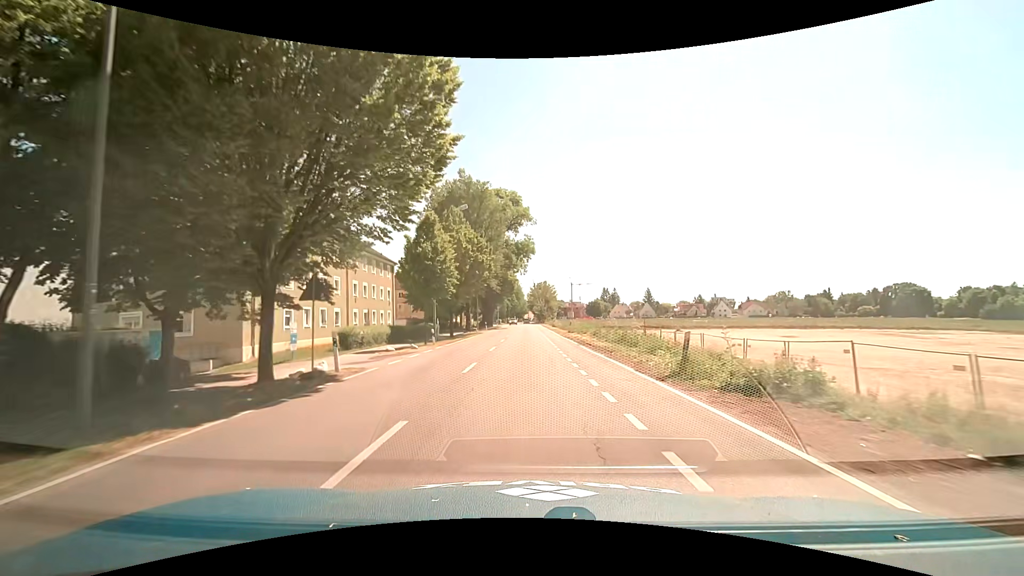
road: tertiary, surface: asphalt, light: Day
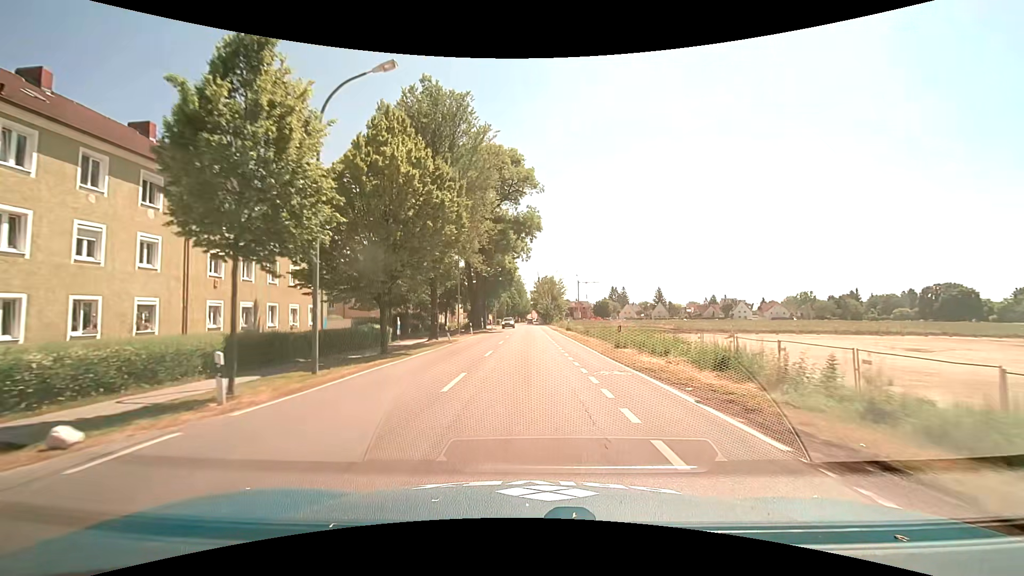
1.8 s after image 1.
(-0.1, +21.6) m; 0°
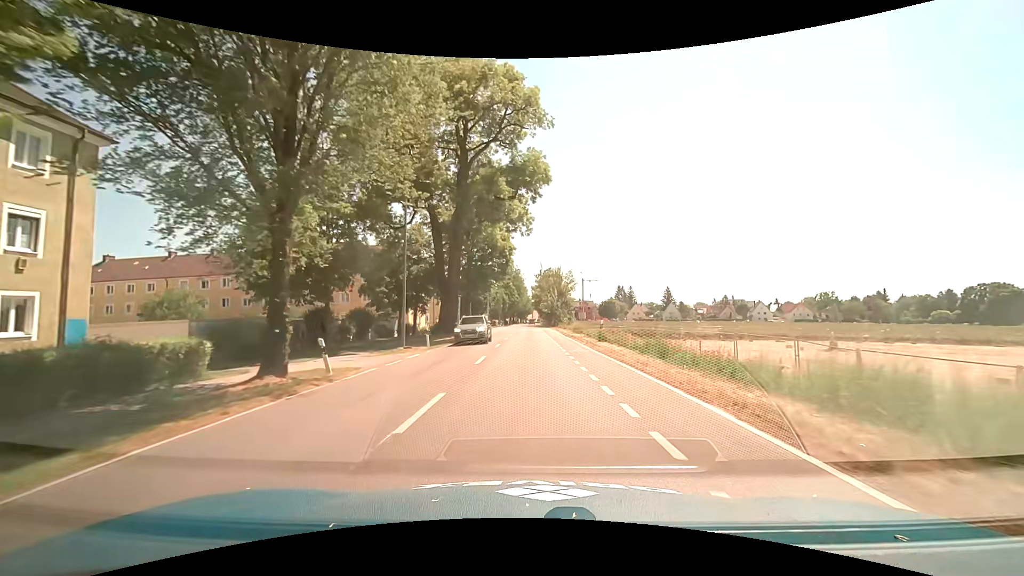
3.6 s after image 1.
(0.0, +21.6) m; 0°
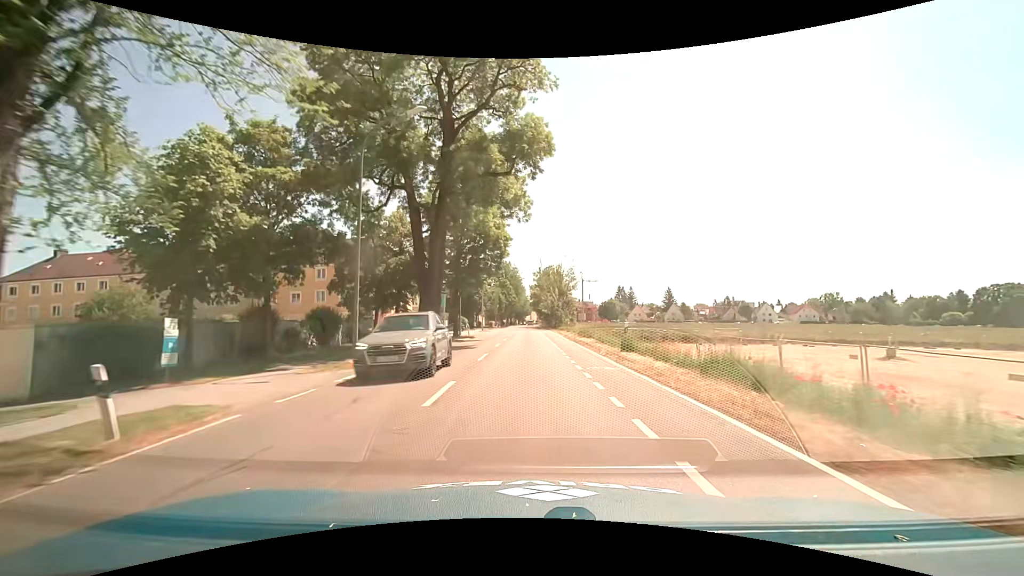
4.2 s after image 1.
(0.0, +7.2) m; 0°
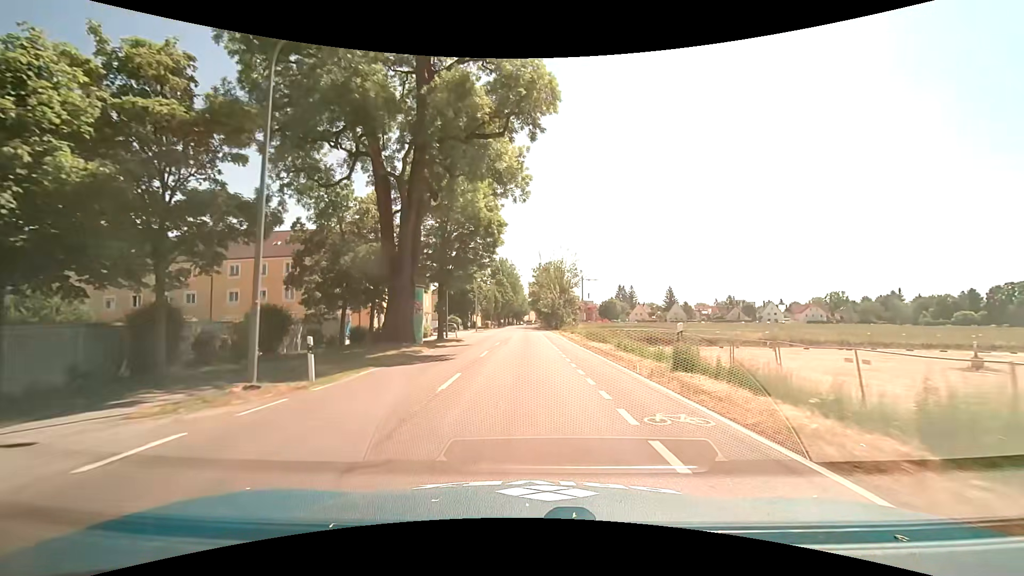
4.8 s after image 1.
(0.0, +7.2) m; 0°
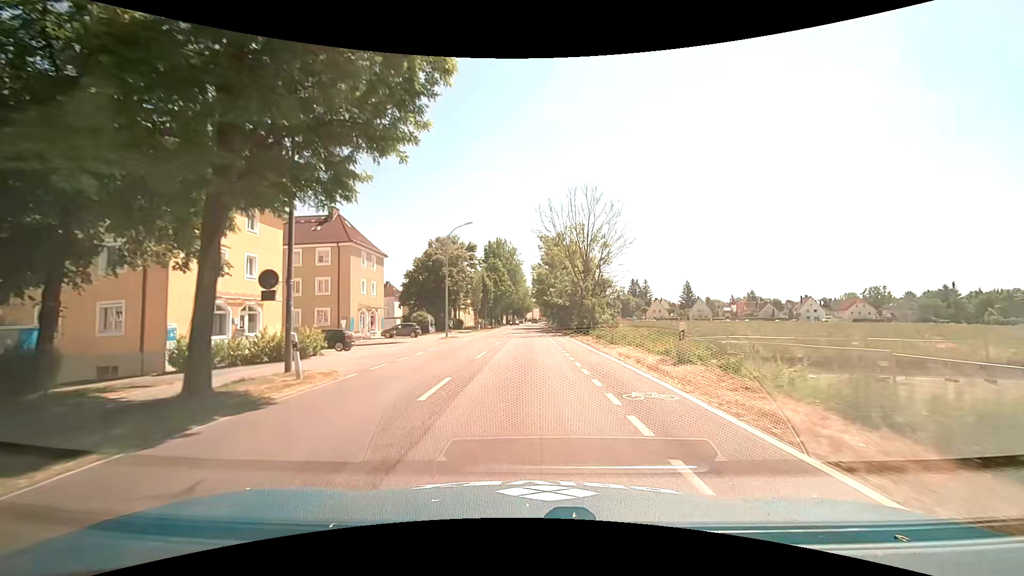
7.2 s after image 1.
(-0.1, +28.9) m; 0°
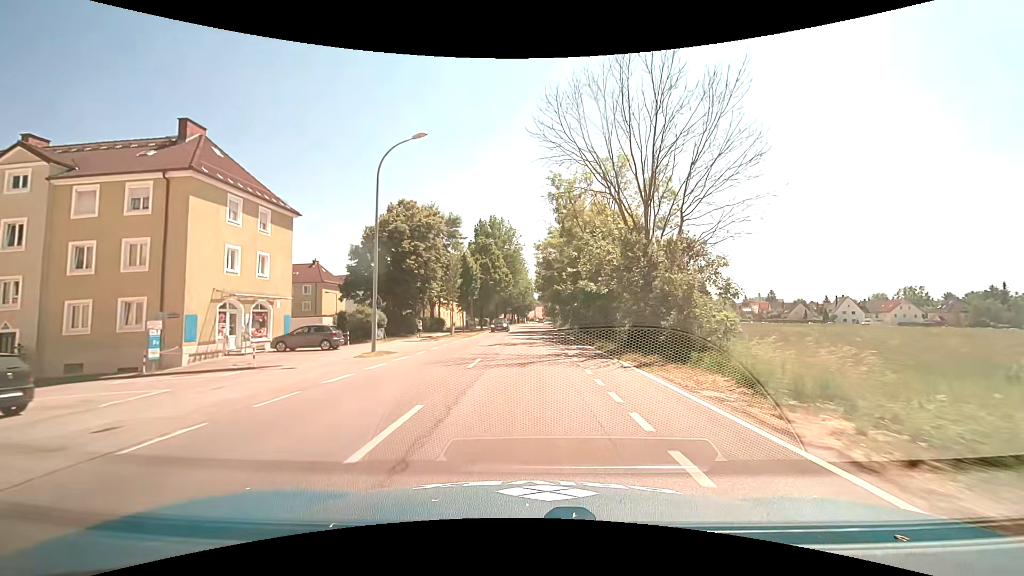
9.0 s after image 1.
(-0.2, +21.7) m; 0°
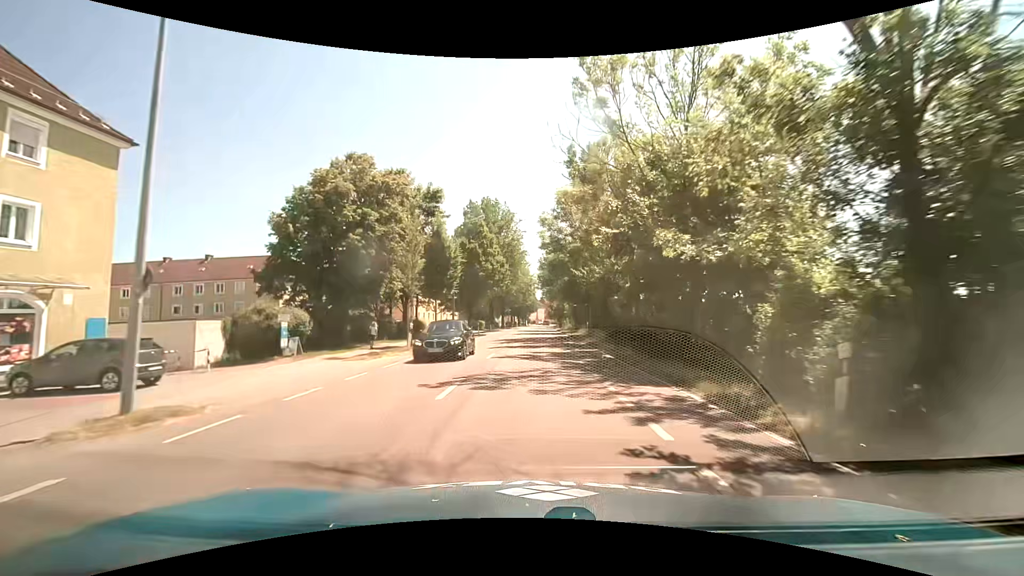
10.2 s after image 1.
(-0.1, +14.5) m; 0°
(0, +10) (0, +20) (0, +30) (0, +40) (0, +50) (0, +60) (+1, +70) (+1, +80) (+1, +90) (+2, +100) m
